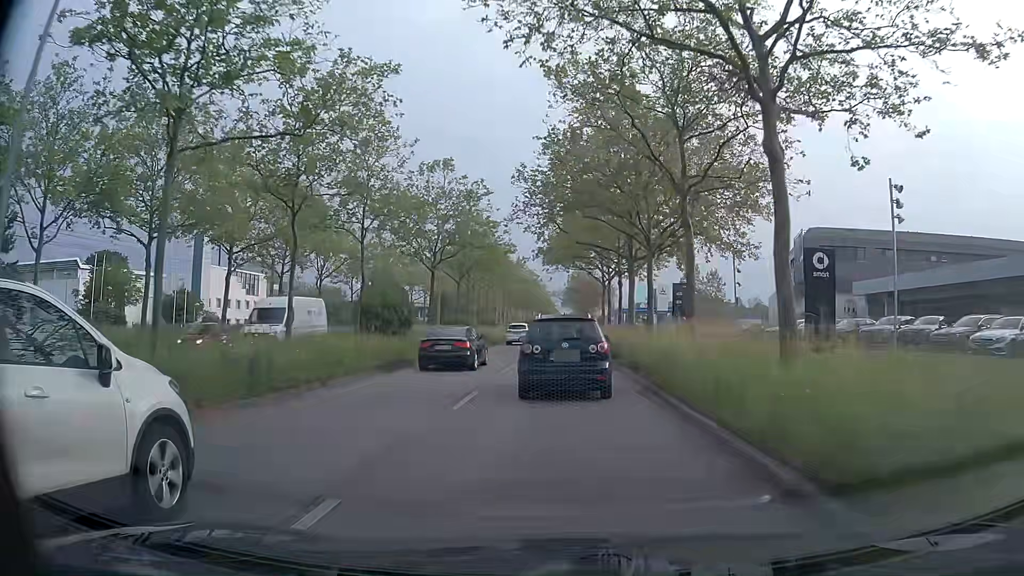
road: primary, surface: asphalt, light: Day
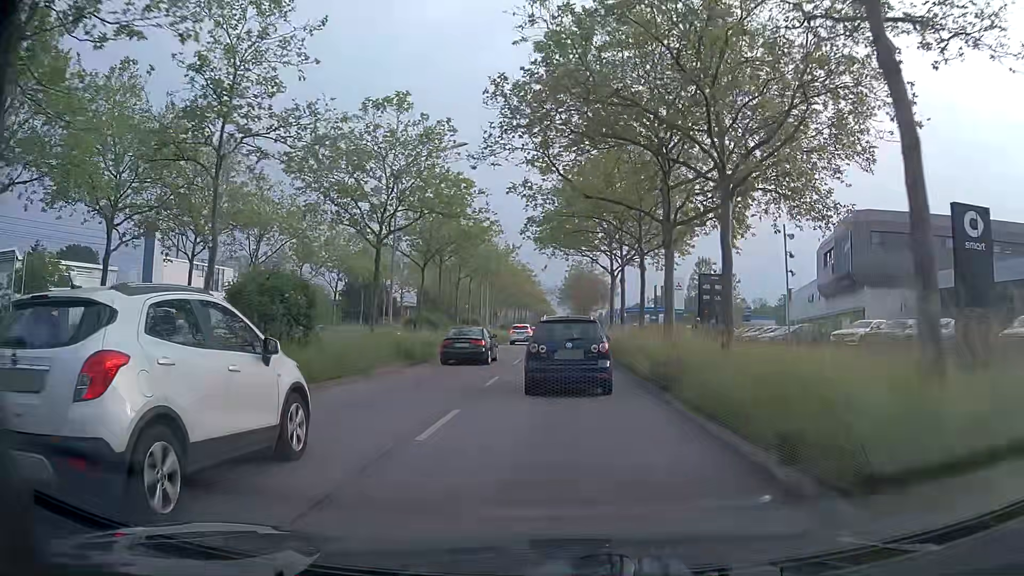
(0.0, +12.0) m; 0°
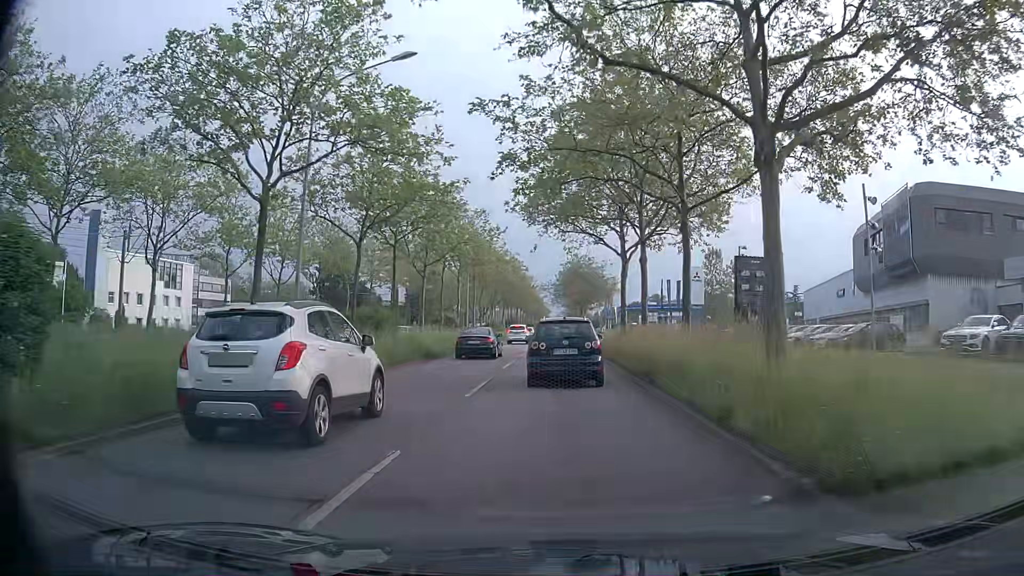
(+0.1, +11.1) m; +1°
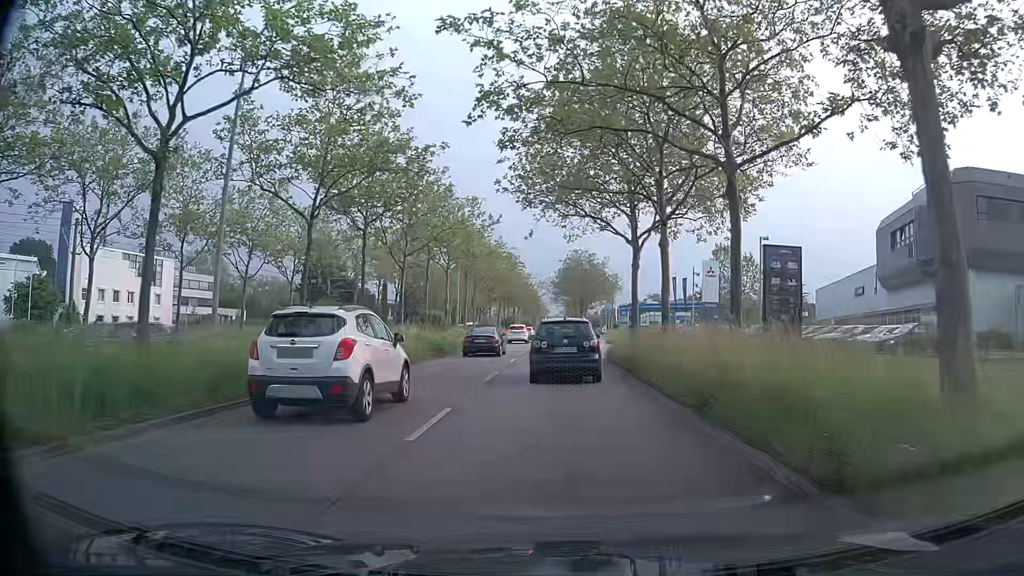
(-0.1, +5.2) m; -1°
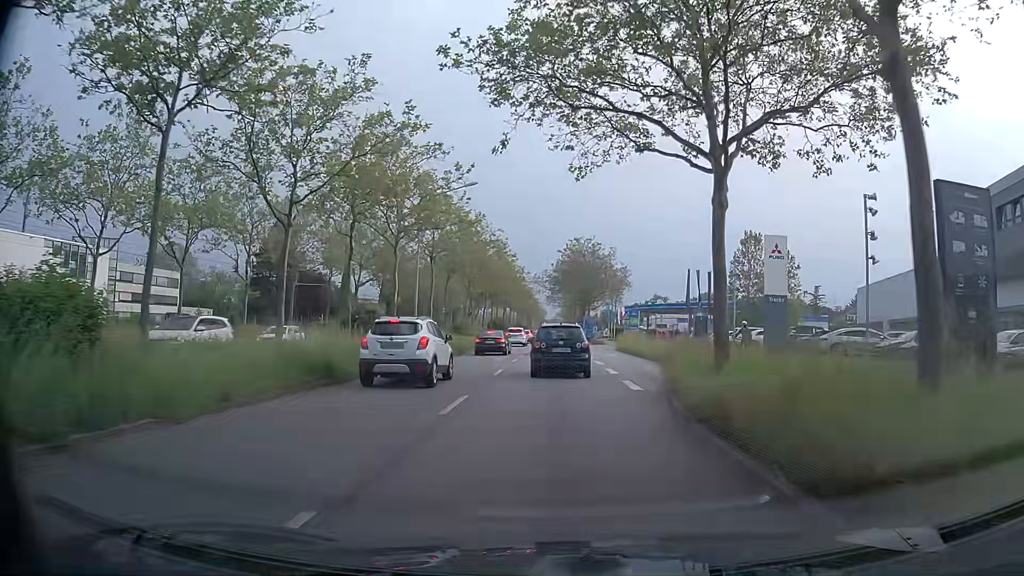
(+0.1, +15.5) m; 0°
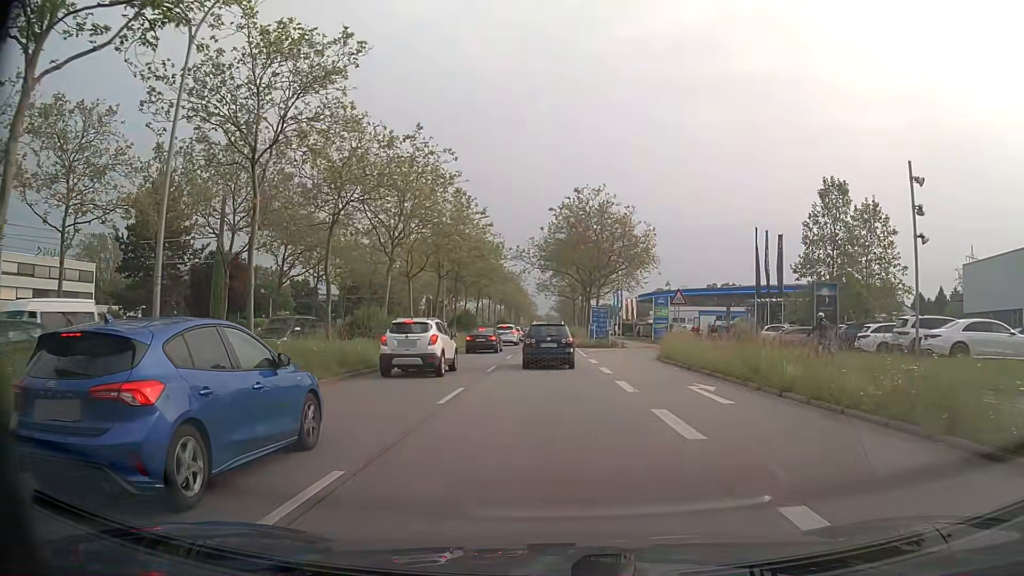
(+0.4, +25.9) m; +1°
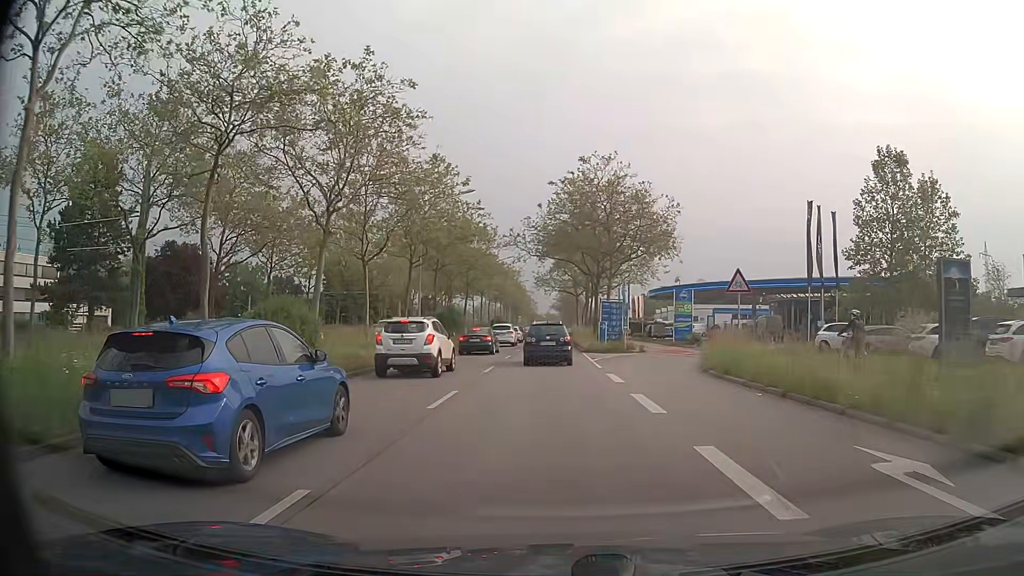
(0.0, +9.8) m; 0°
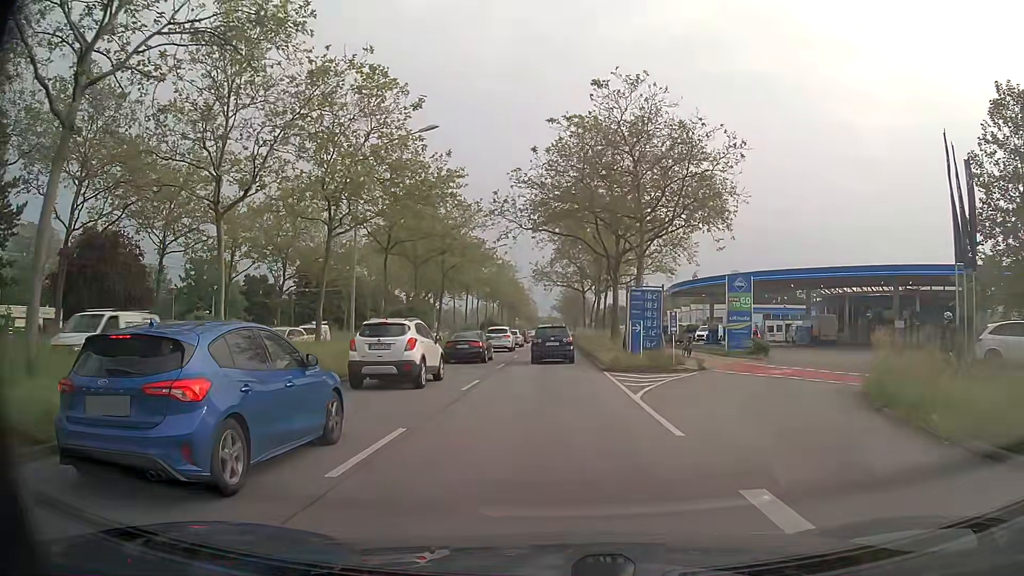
(-0.1, +14.3) m; -1°
(0, +10) (0, +20) (0, +30) (0, +40) (0, +50) (0, +60) (0, +70) (0, +80) (+1, +90) (+1, +100) m
